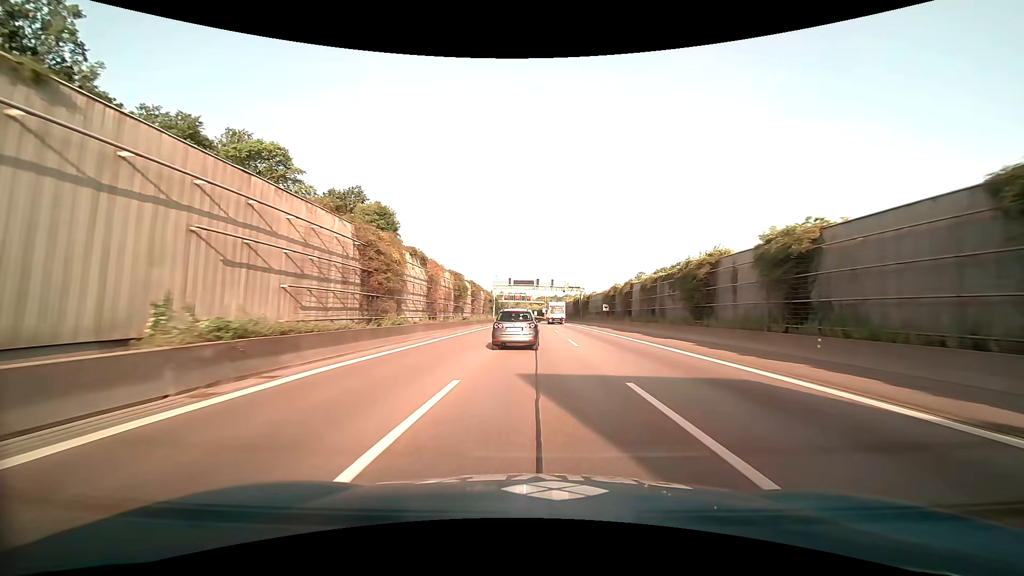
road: motorway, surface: asphalt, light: Day
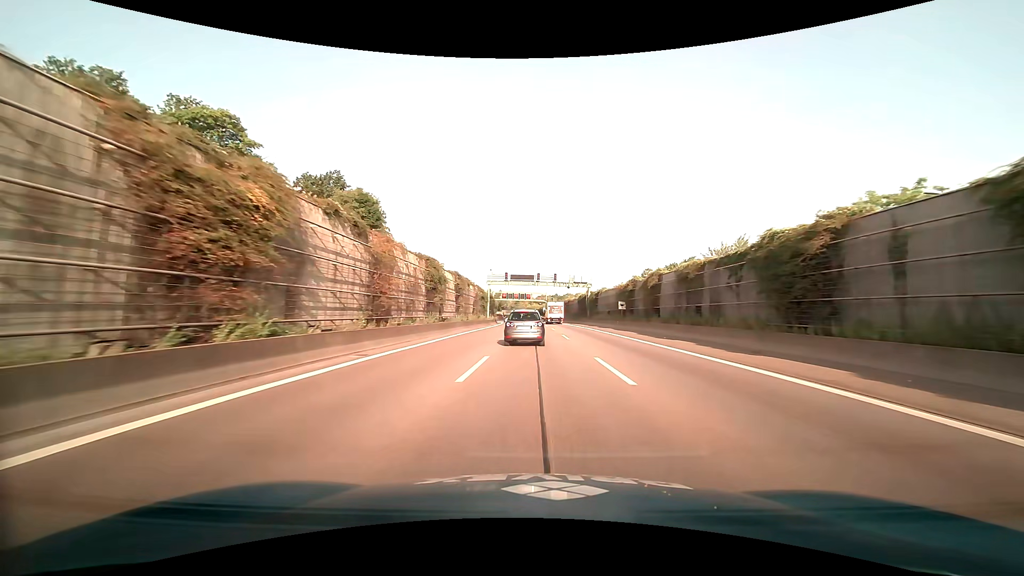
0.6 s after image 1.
(0.0, +12.1) m; 0°
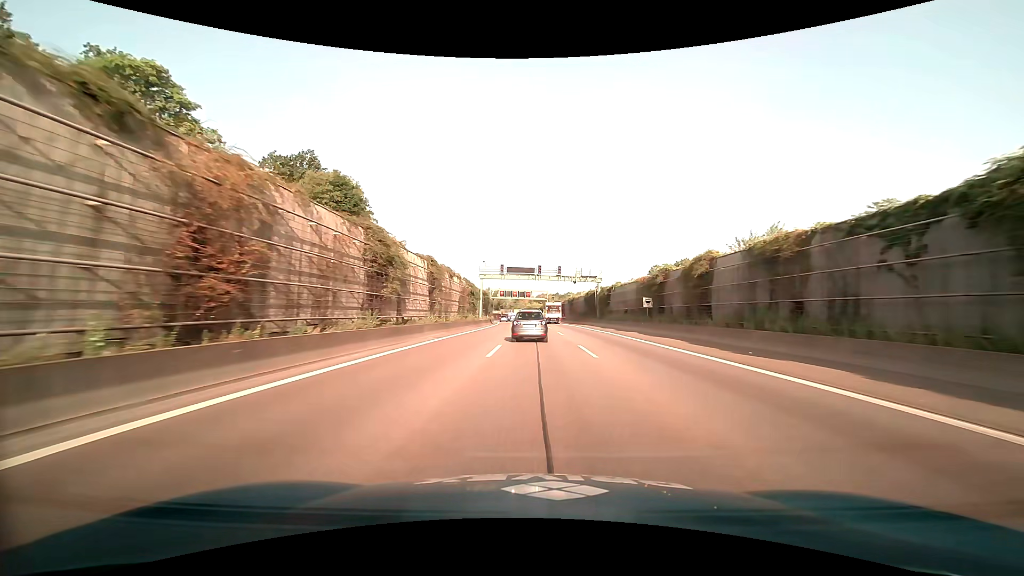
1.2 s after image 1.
(0.0, +12.2) m; 0°
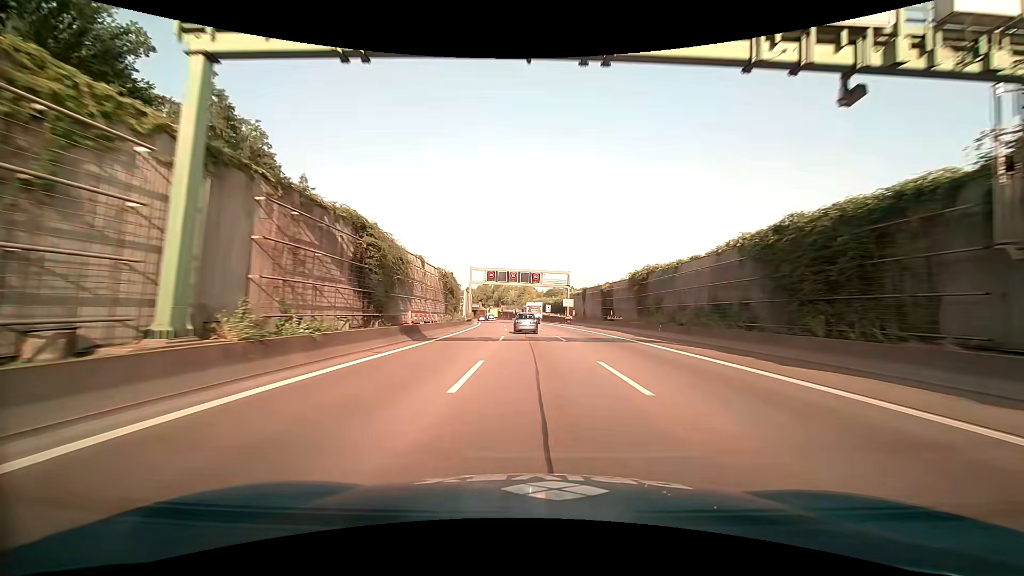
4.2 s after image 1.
(-0.2, +61.4) m; -1°
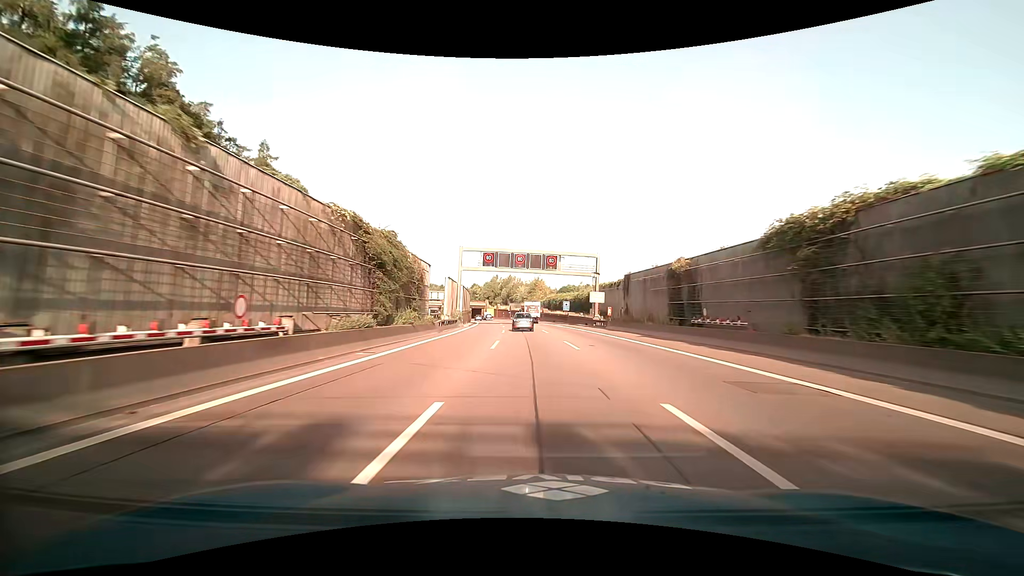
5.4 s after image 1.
(-0.3, +24.9) m; -1°
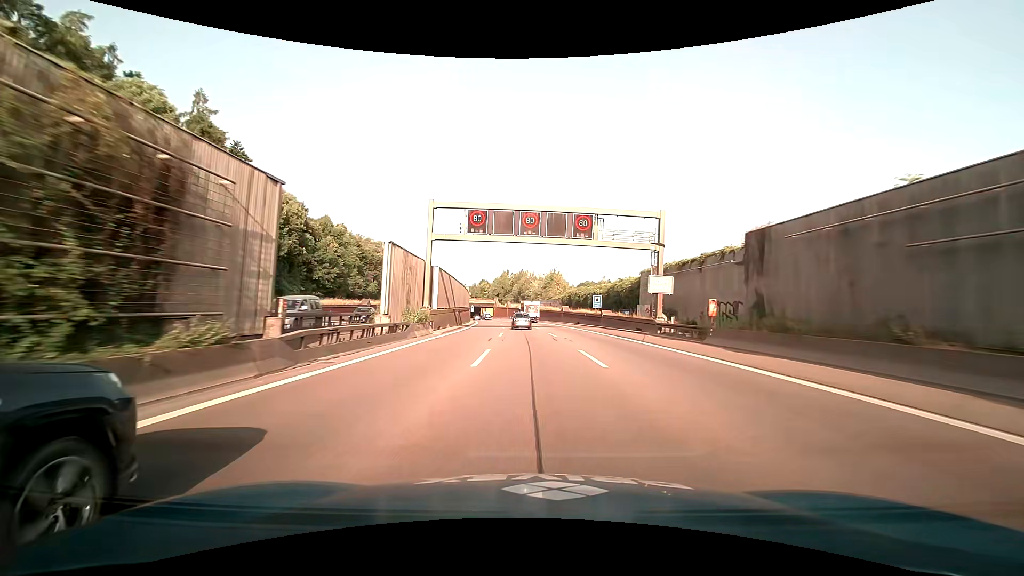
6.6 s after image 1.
(-0.3, +25.0) m; -1°
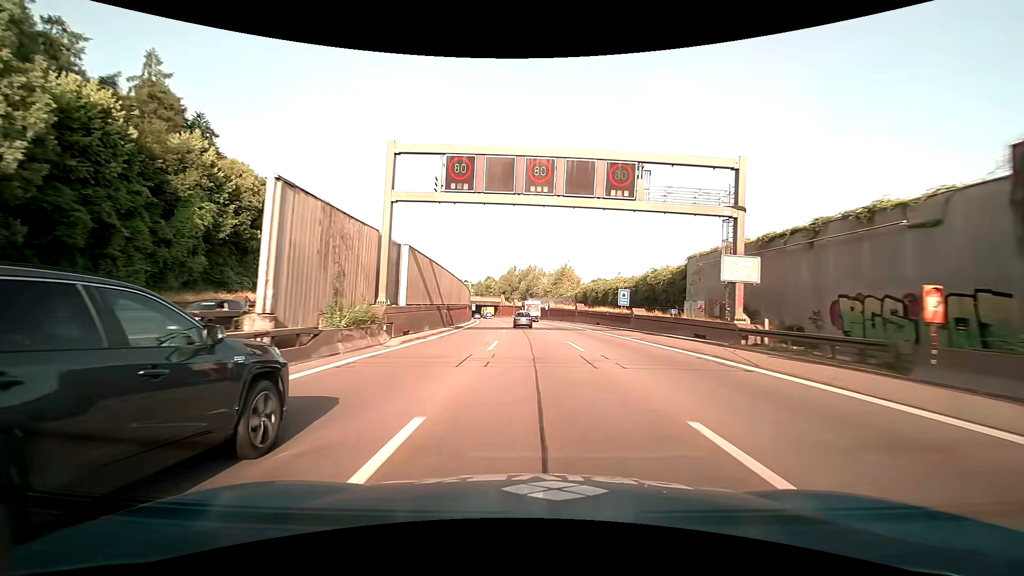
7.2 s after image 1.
(-0.1, +12.6) m; -1°
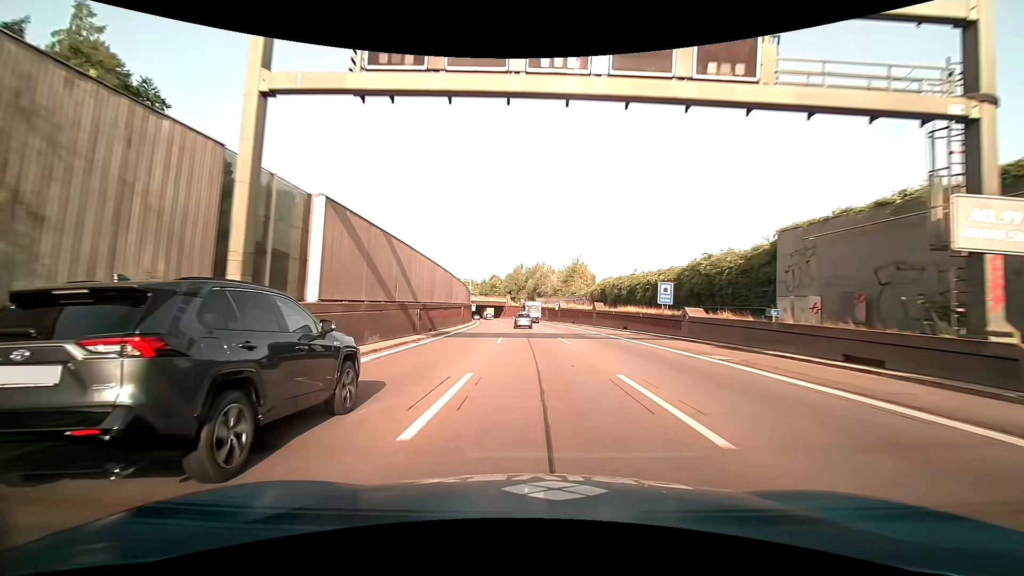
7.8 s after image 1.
(-0.1, +12.6) m; -1°
(0, +10) (0, +20) (0, +30) (-1, +40) (-1, +50) (-2, +60) (-3, +70) (-3, +80) (-4, +90) (-6, +100) m
